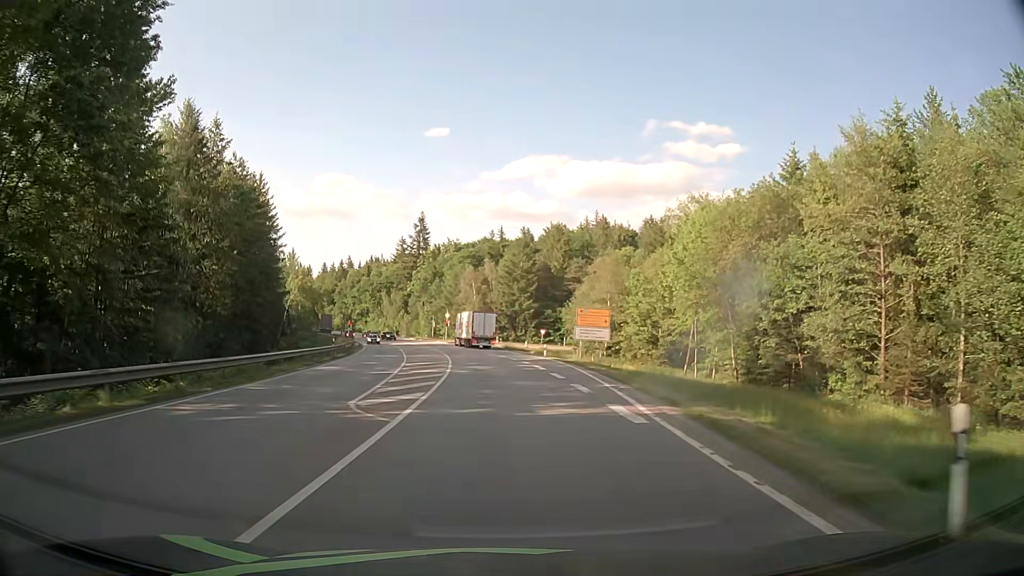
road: secondary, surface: asphalt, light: Day
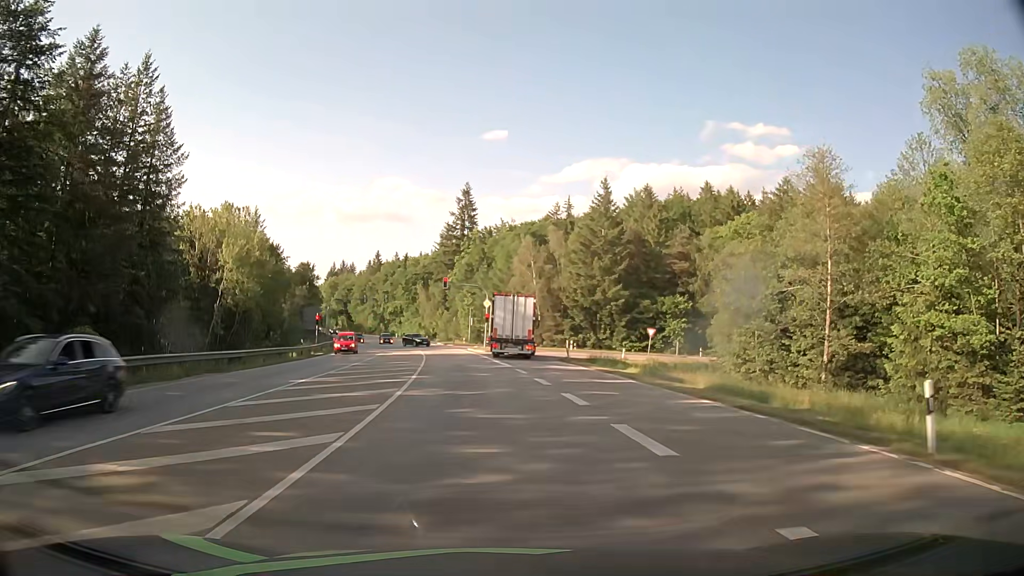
(-1.7, +45.0) m; -5°
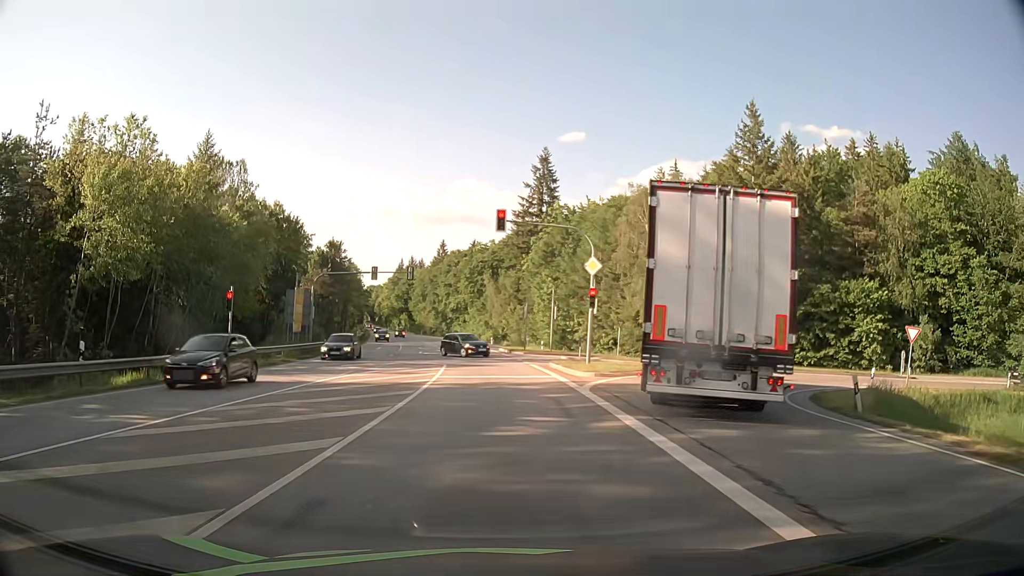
(-1.7, +33.2) m; -6°
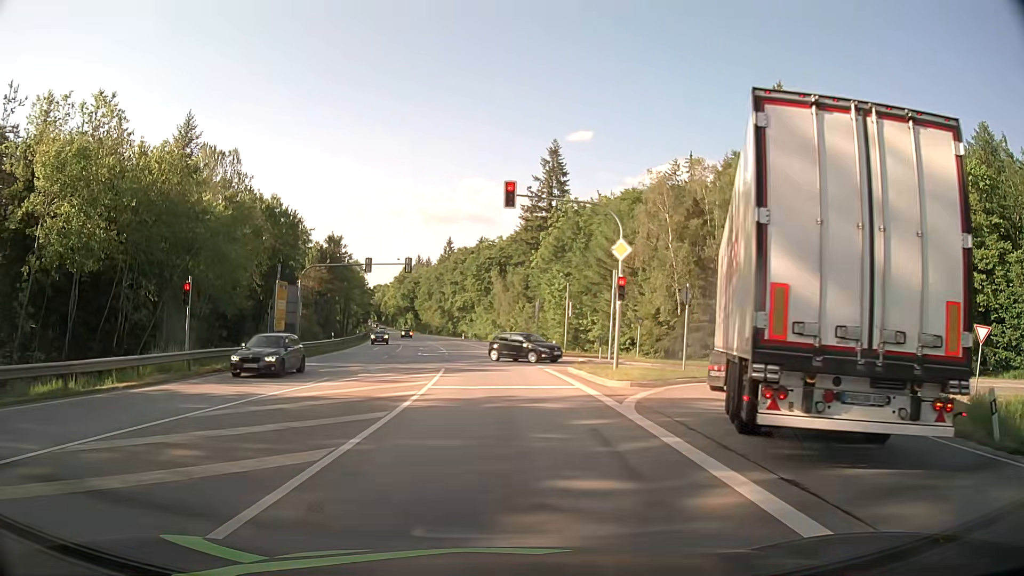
(-0.1, +4.9) m; -1°
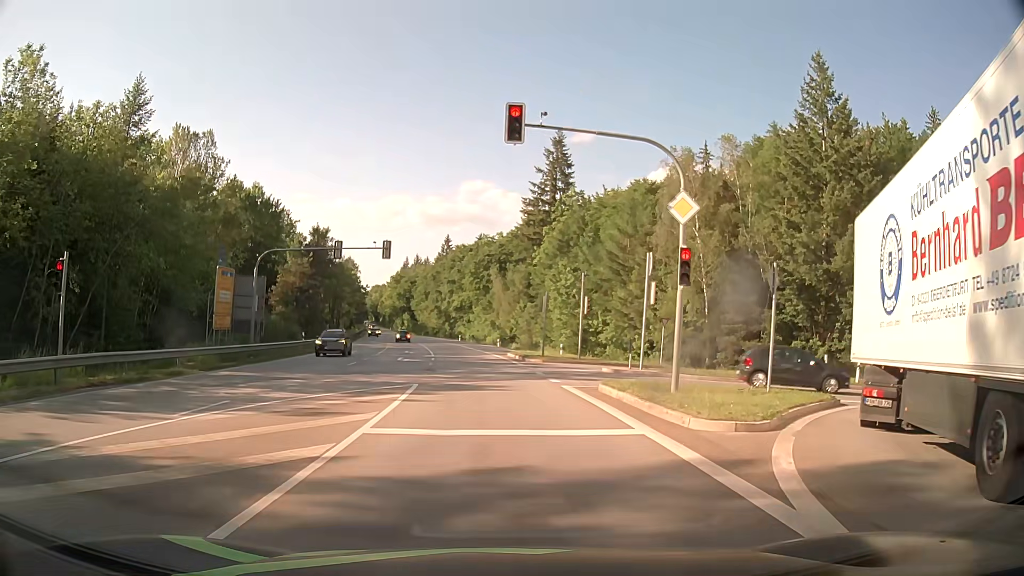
(0.0, +7.9) m; 0°
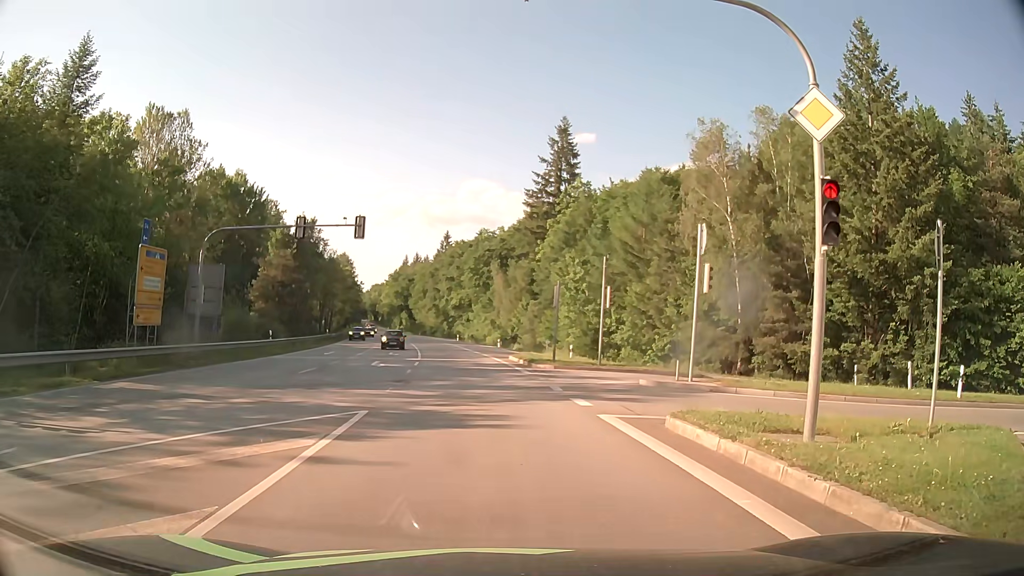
(+0.2, +6.6) m; +1°
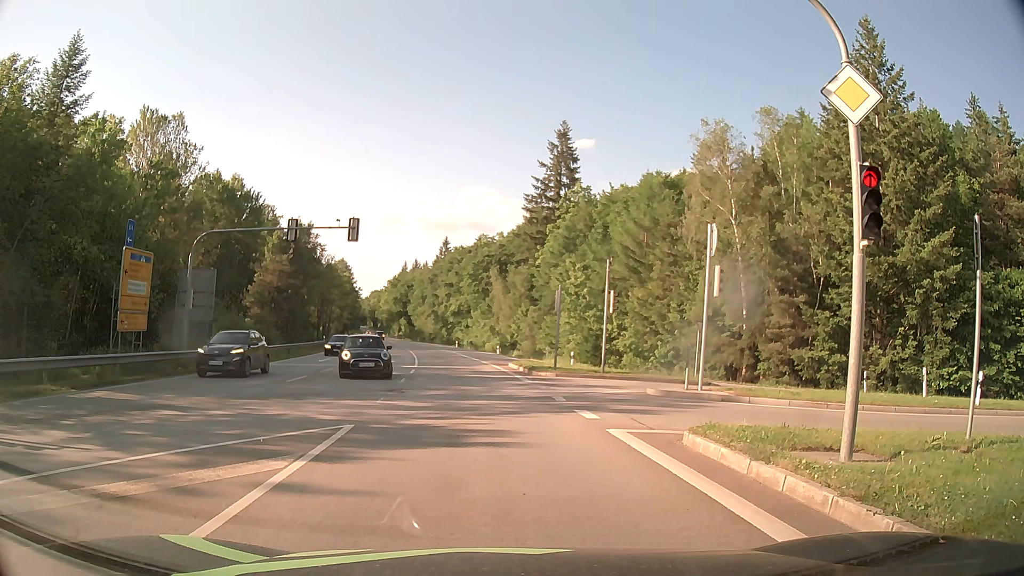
(0.0, +1.0) m; -1°
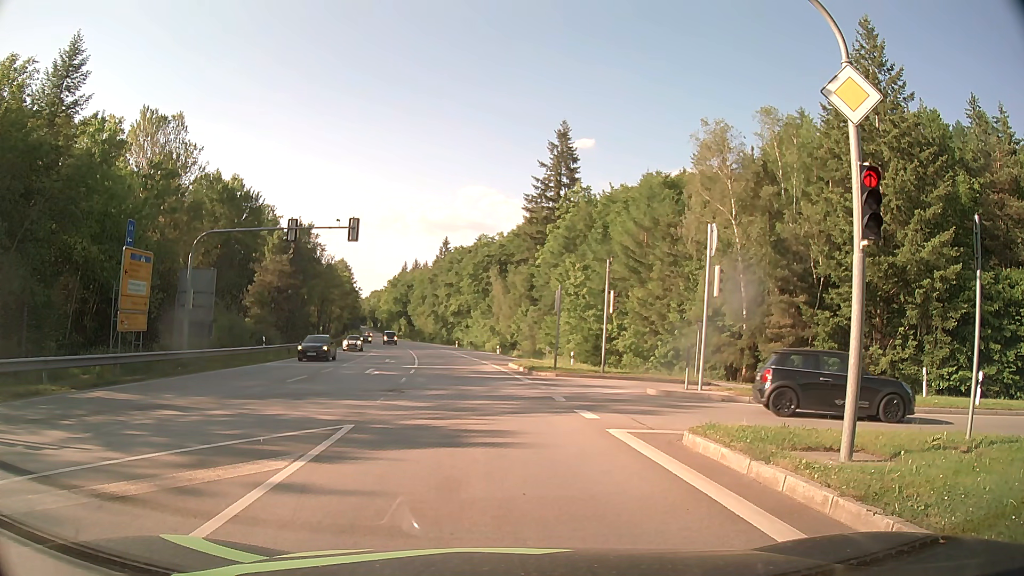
(0.0, 0.0) m; 0°
(0, +10) (-1, +20) (-2, +30) (-3, +40) (-4, +50) (-6, +60) (-7, +70) (-9, +79) (-11, +89) (-13, +99) m
